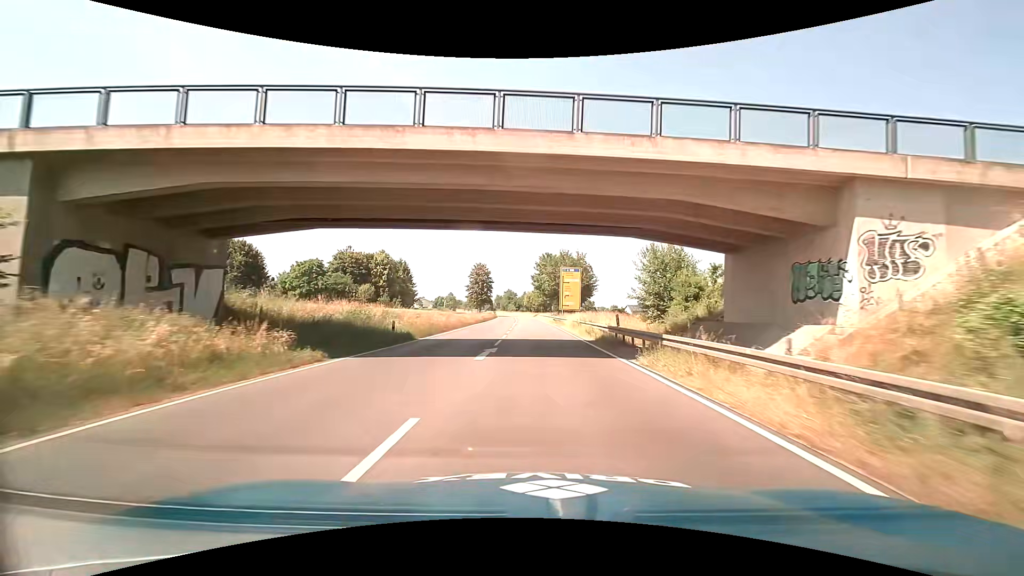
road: primary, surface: asphalt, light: Day
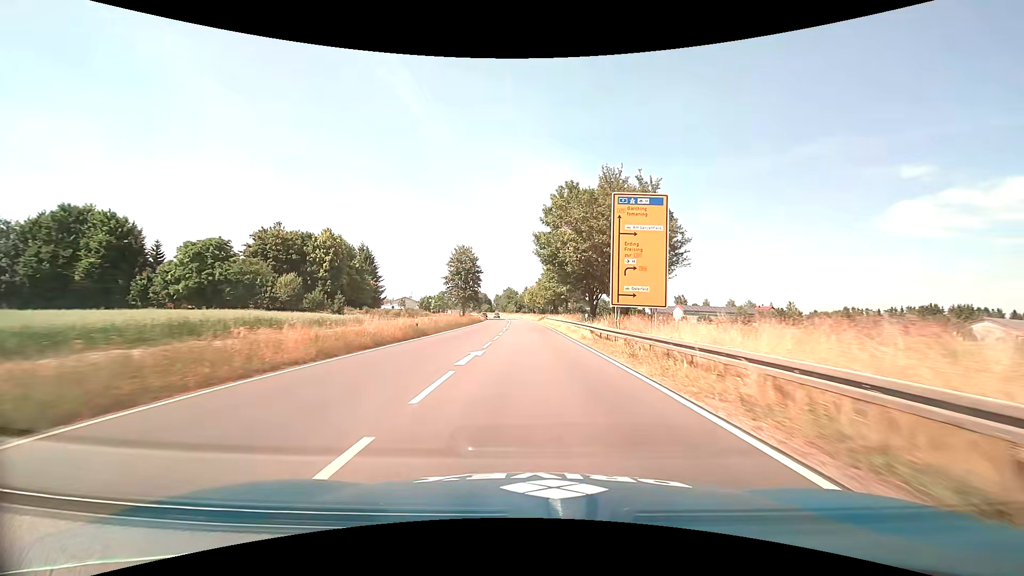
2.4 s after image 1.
(-0.1, +42.9) m; 0°
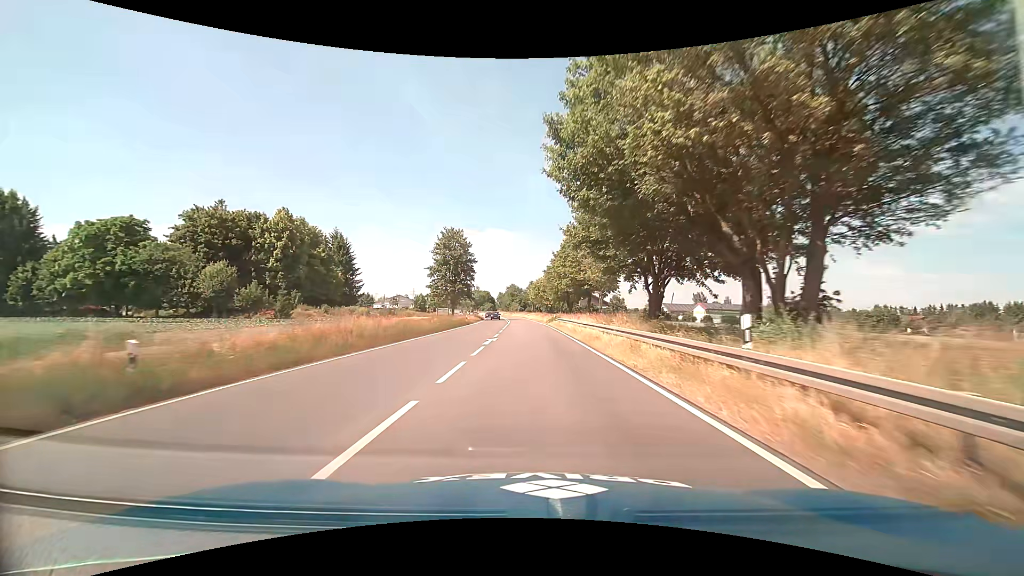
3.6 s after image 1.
(-0.1, +21.9) m; -1°
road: trunk
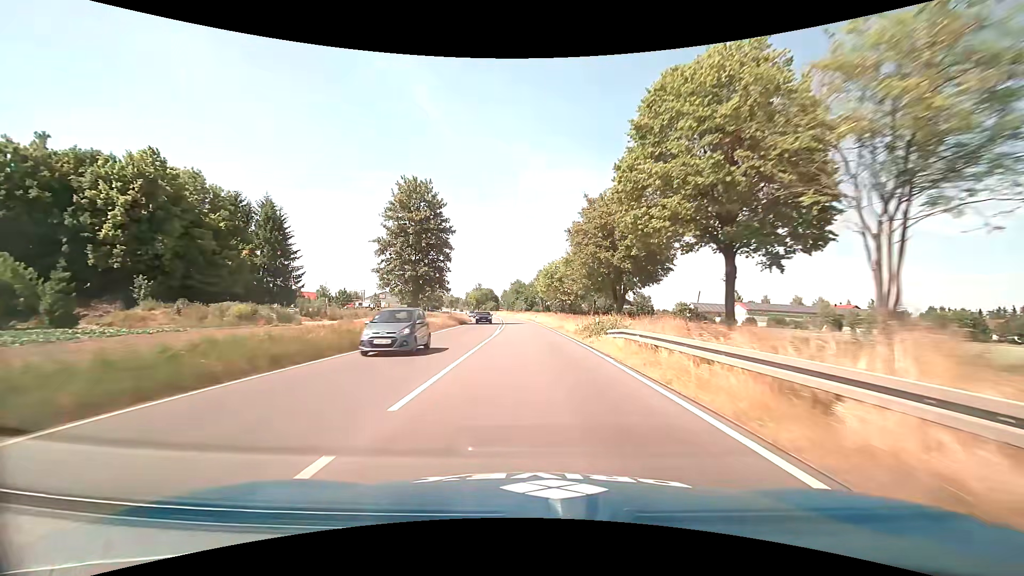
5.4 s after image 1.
(-0.2, +32.9) m; -1°
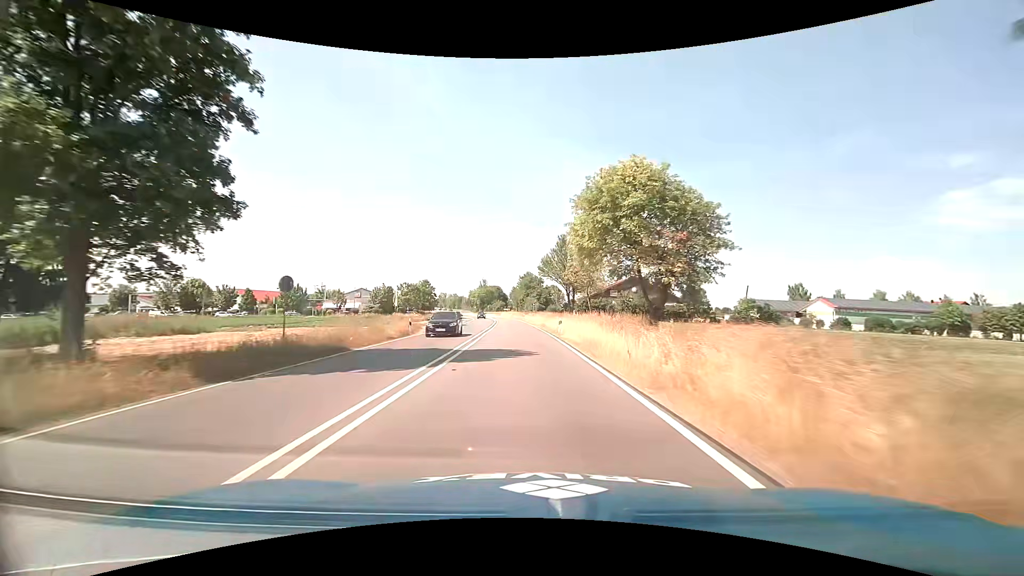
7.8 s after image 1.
(-0.3, +42.3) m; -2°
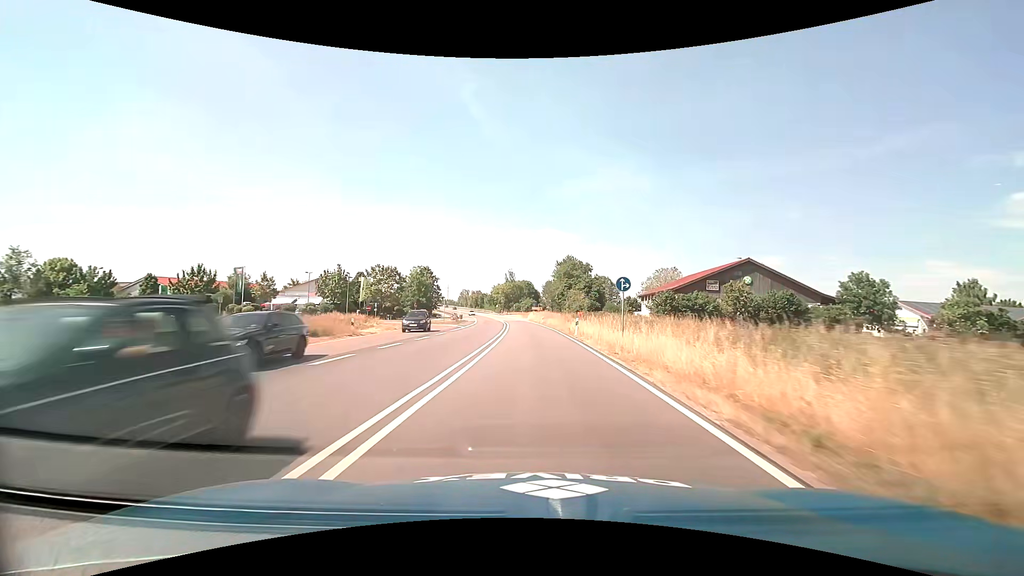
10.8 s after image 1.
(-1.8, +51.6) m; -4°
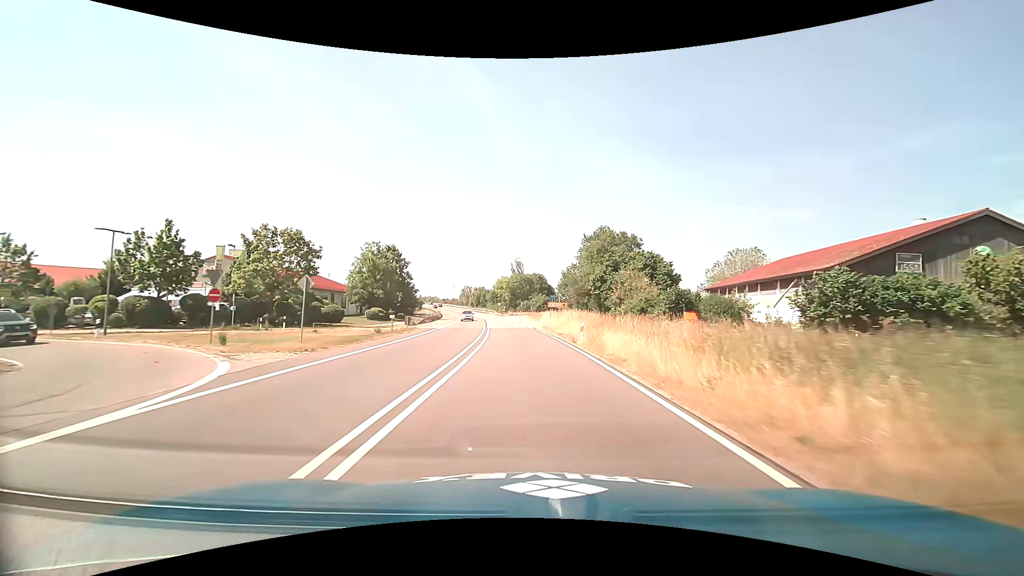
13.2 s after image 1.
(-0.4, +41.2) m; -1°
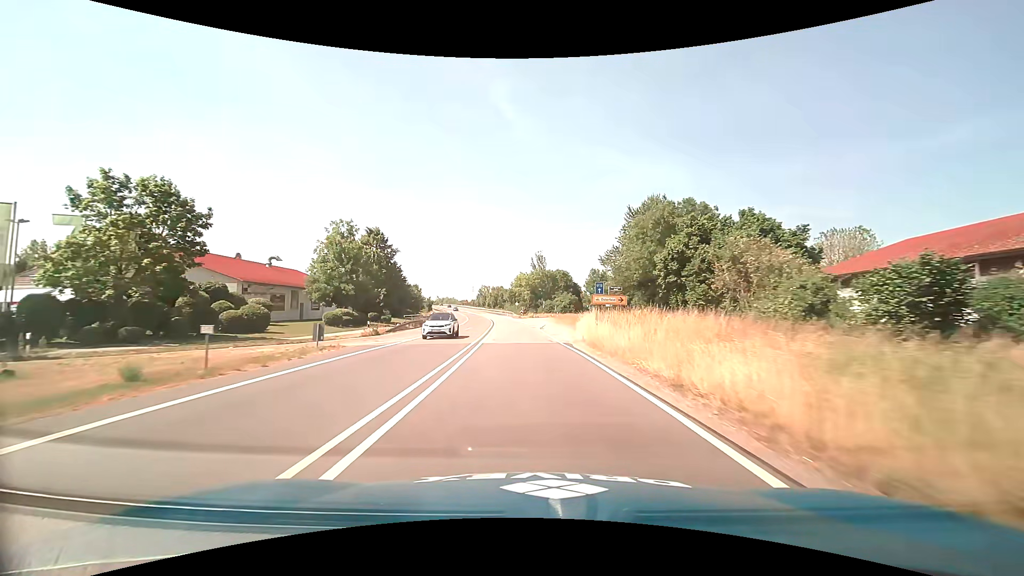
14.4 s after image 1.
(-0.4, +21.1) m; -2°
